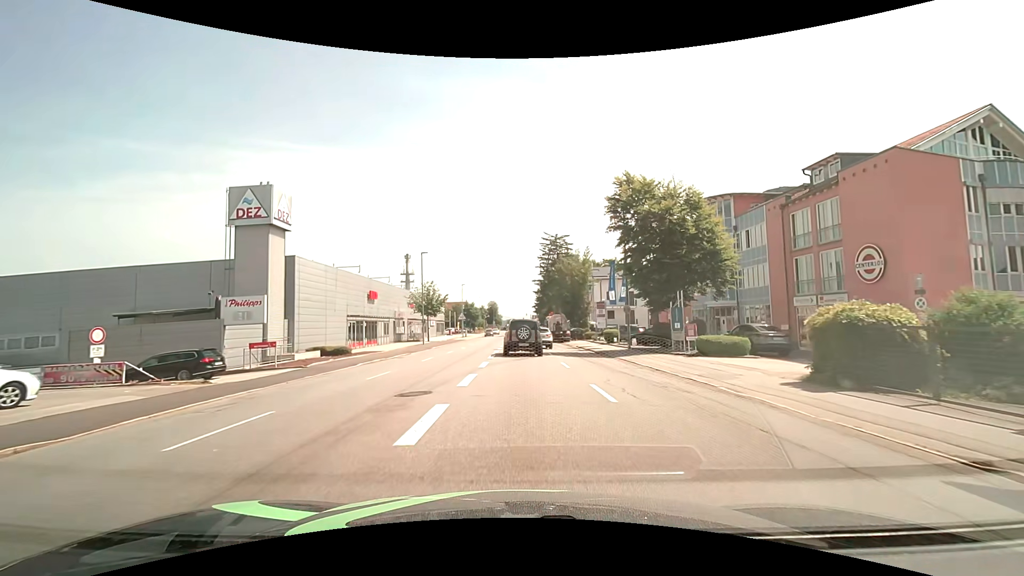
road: tertiary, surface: asphalt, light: Day
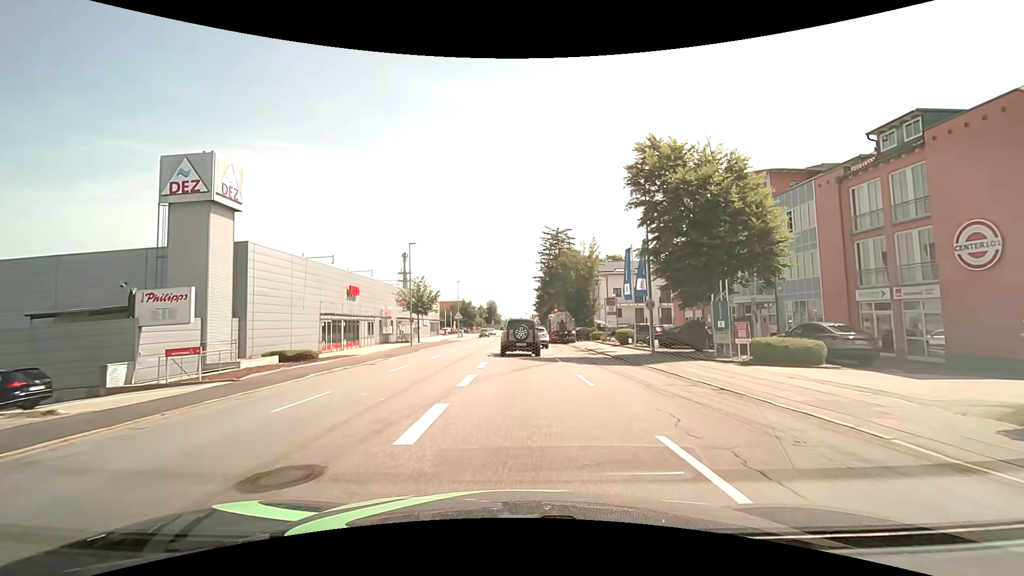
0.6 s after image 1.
(0.0, +6.0) m; 0°
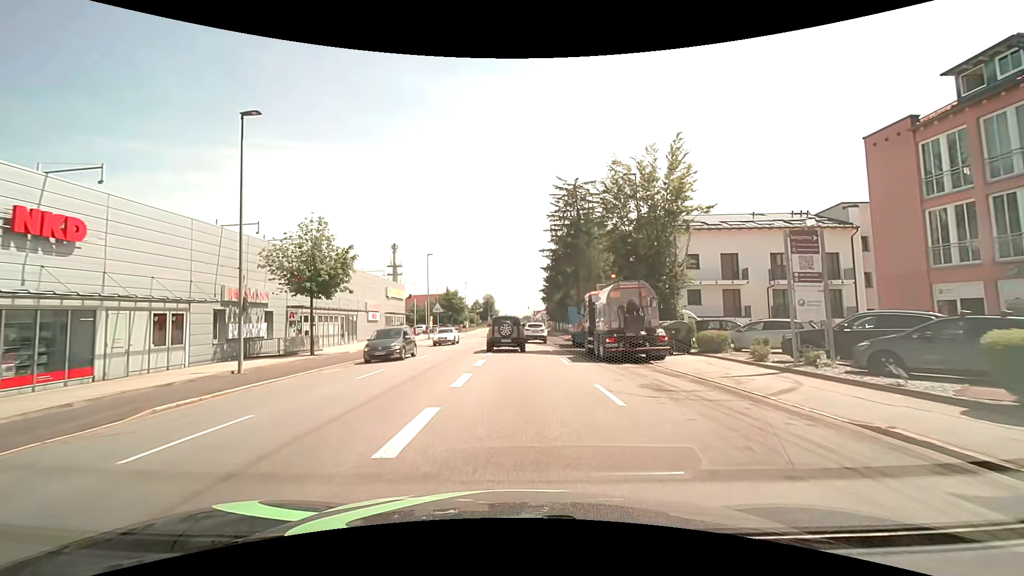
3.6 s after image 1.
(-0.2, +30.8) m; 0°
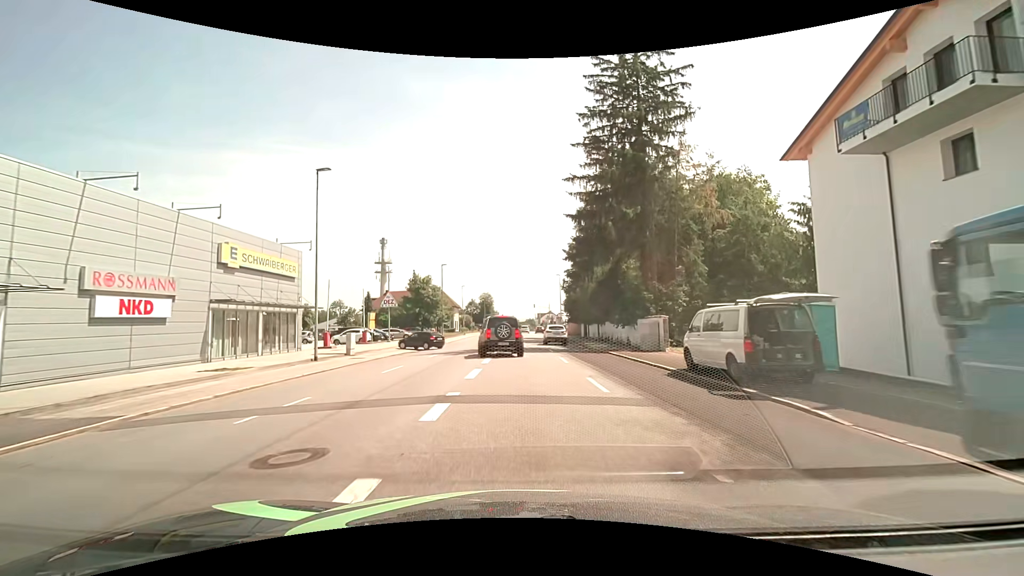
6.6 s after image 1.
(-0.5, +34.0) m; -1°
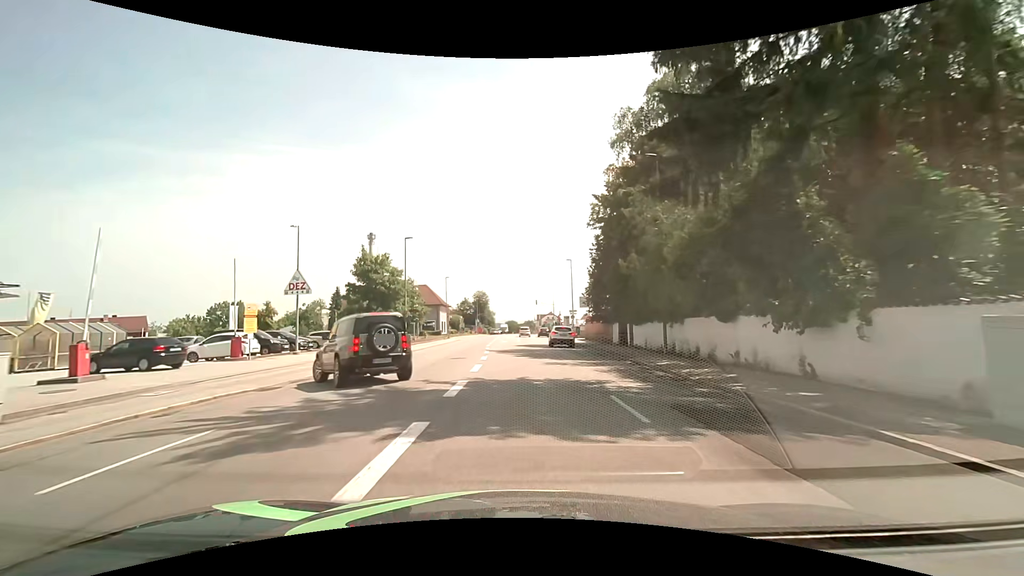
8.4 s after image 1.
(0.0, +21.5) m; 0°
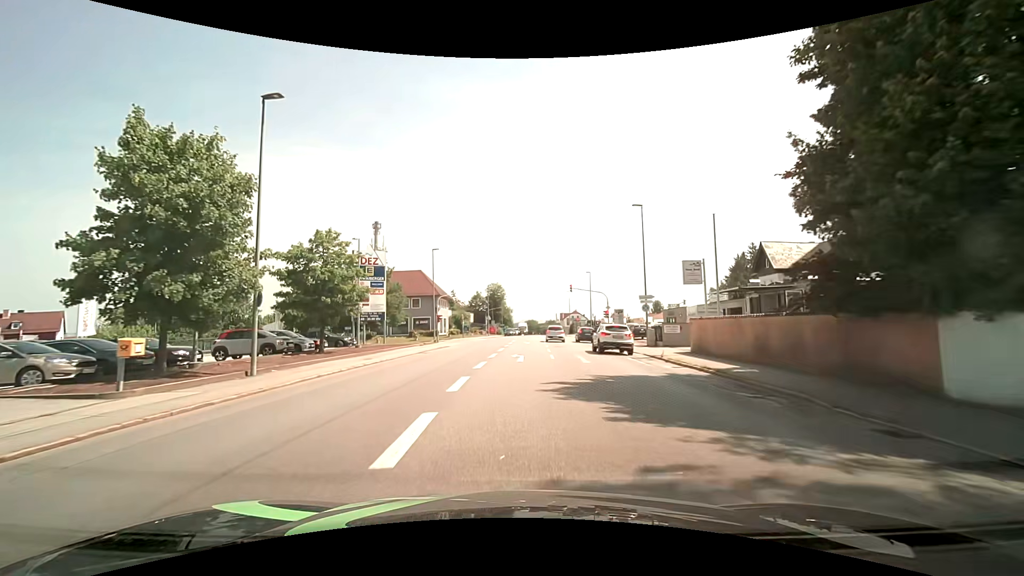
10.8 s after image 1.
(-0.5, +29.3) m; -2°
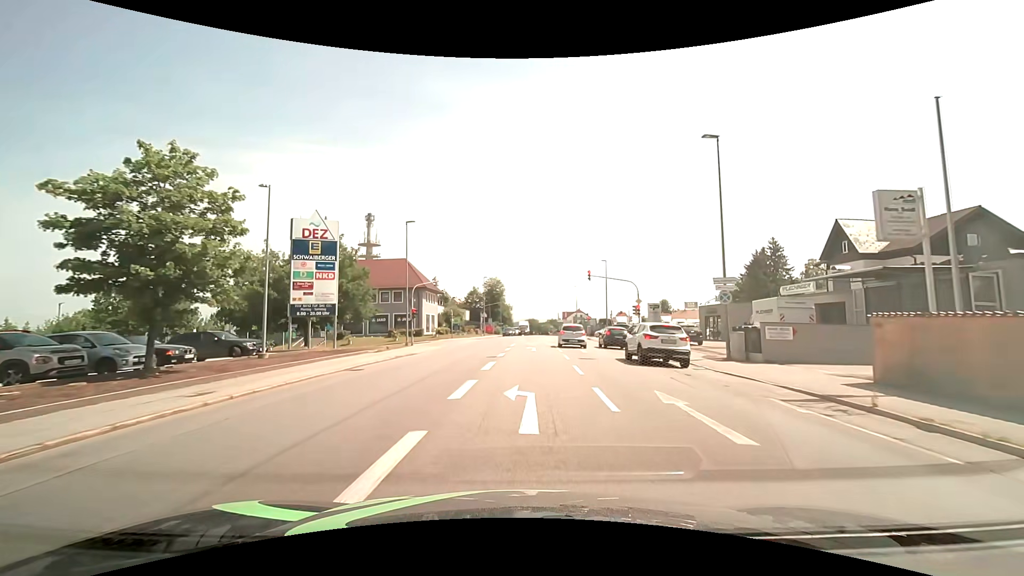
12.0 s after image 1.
(-0.2, +13.4) m; -1°
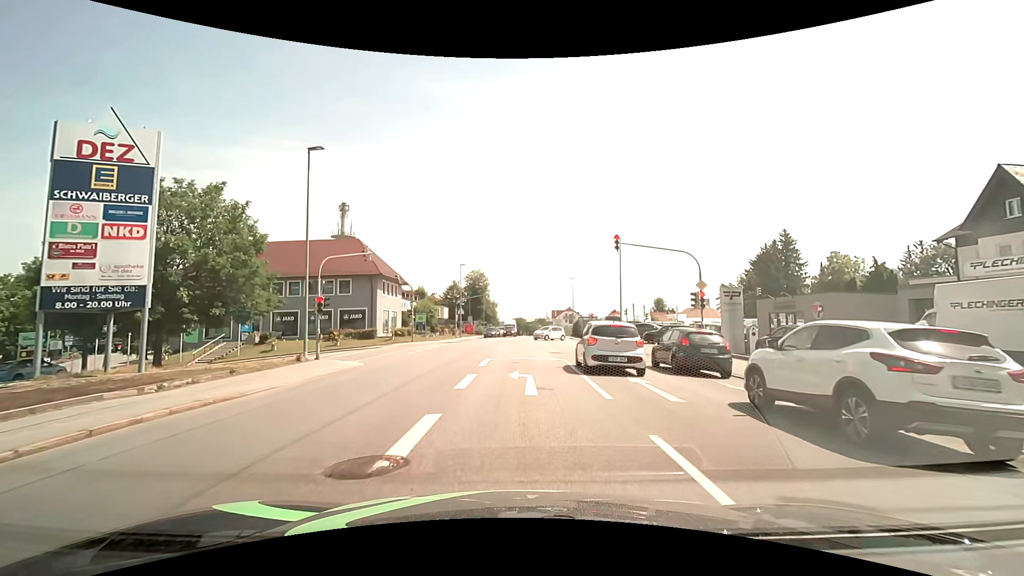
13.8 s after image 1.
(+0.4, +16.4) m; +2°
